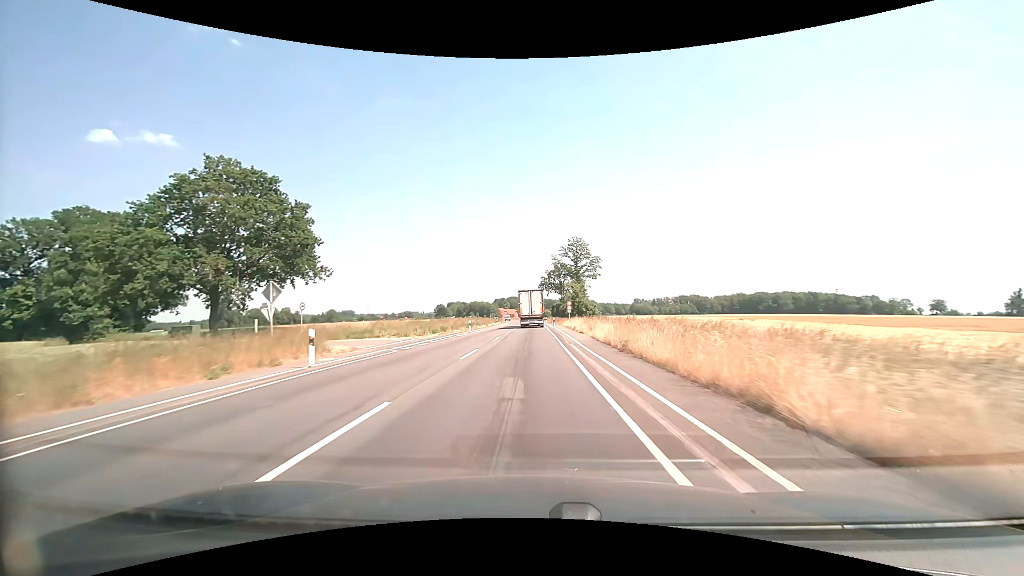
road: secondary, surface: asphalt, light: Day
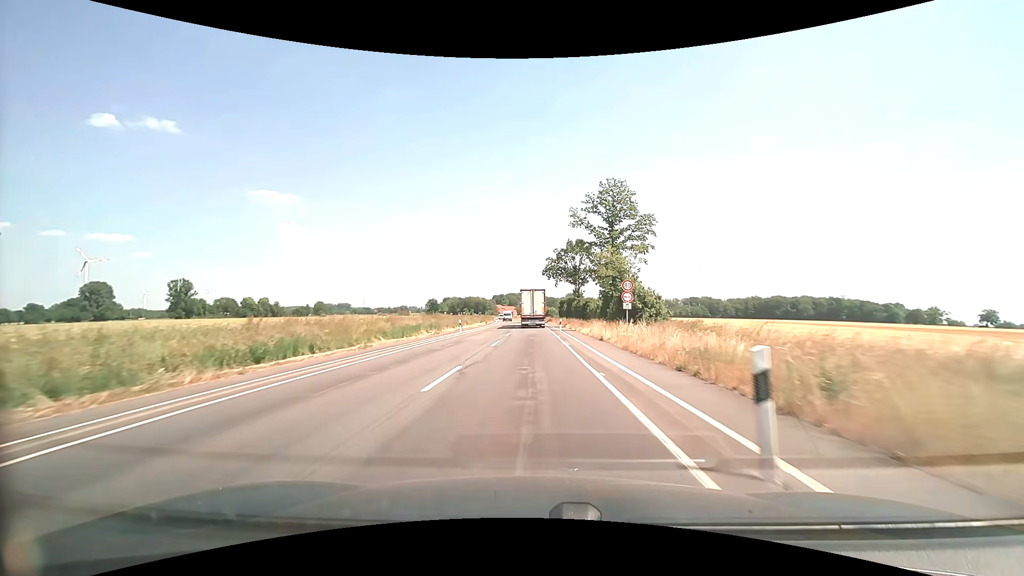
(-0.2, +42.2) m; 0°
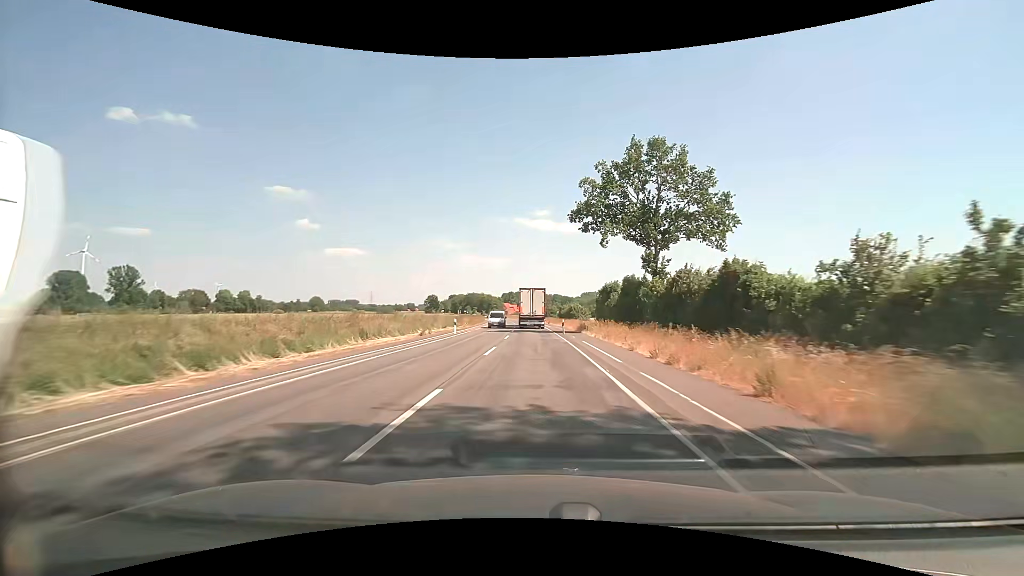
(-0.1, +53.6) m; -2°
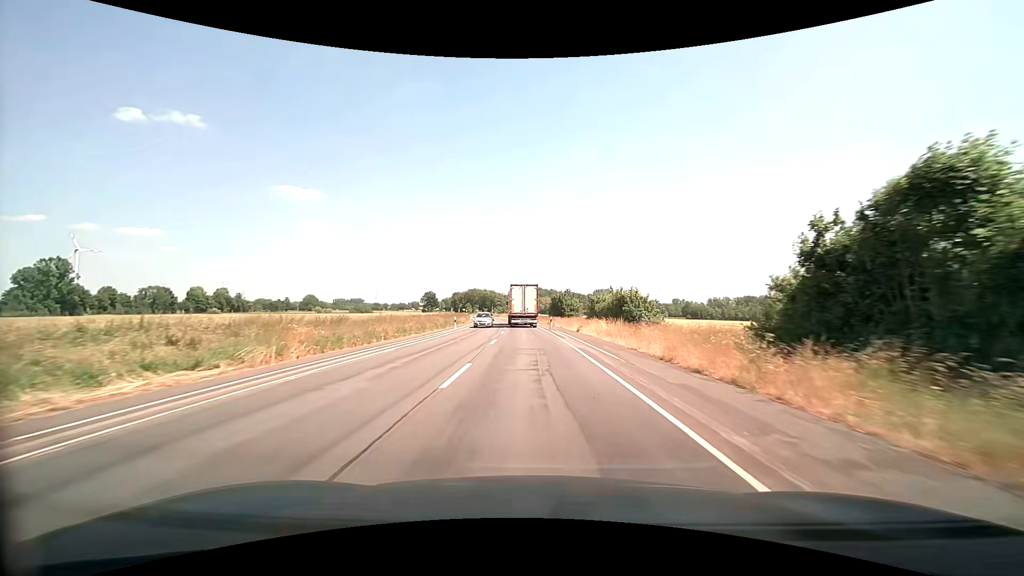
(0.0, +43.7) m; -1°
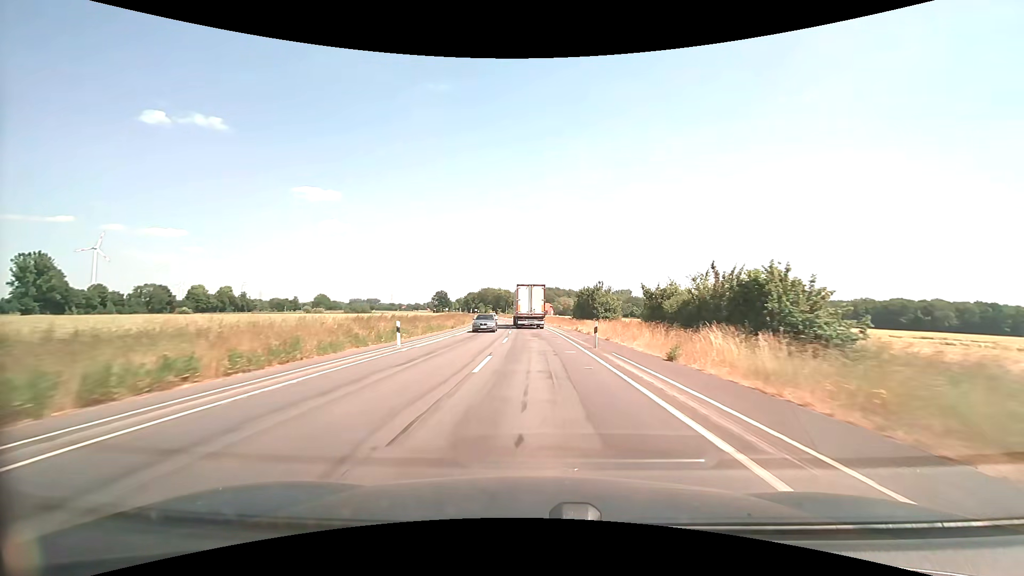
(-0.4, +21.7) m; -2°
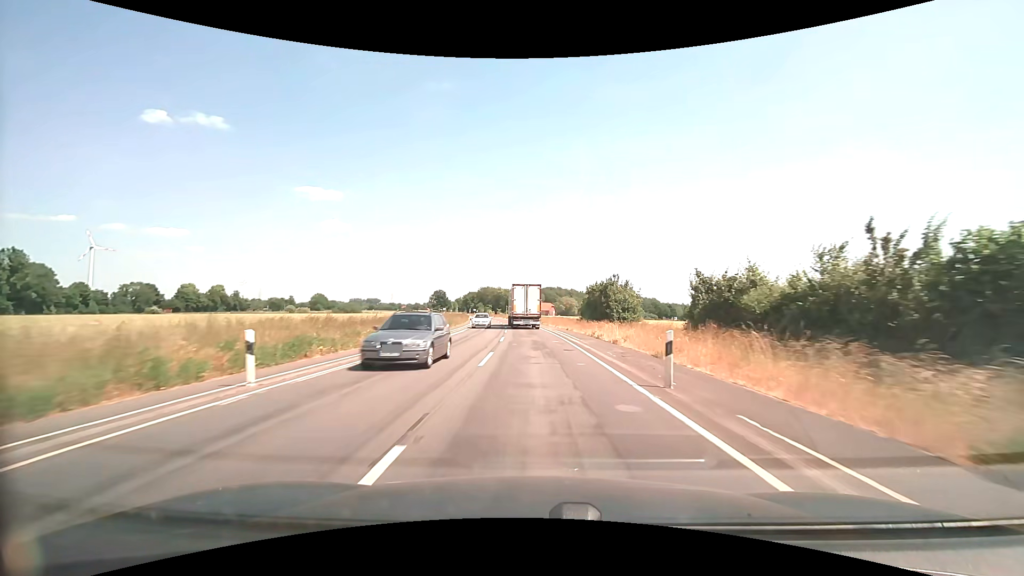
(-0.1, +10.8) m; 0°
(0, +10) (0, +20) (0, +30) (-1, +40) (-1, +50) (-2, +60) (-3, +70) (-4, +80) (-5, +90) (-6, +100) m
